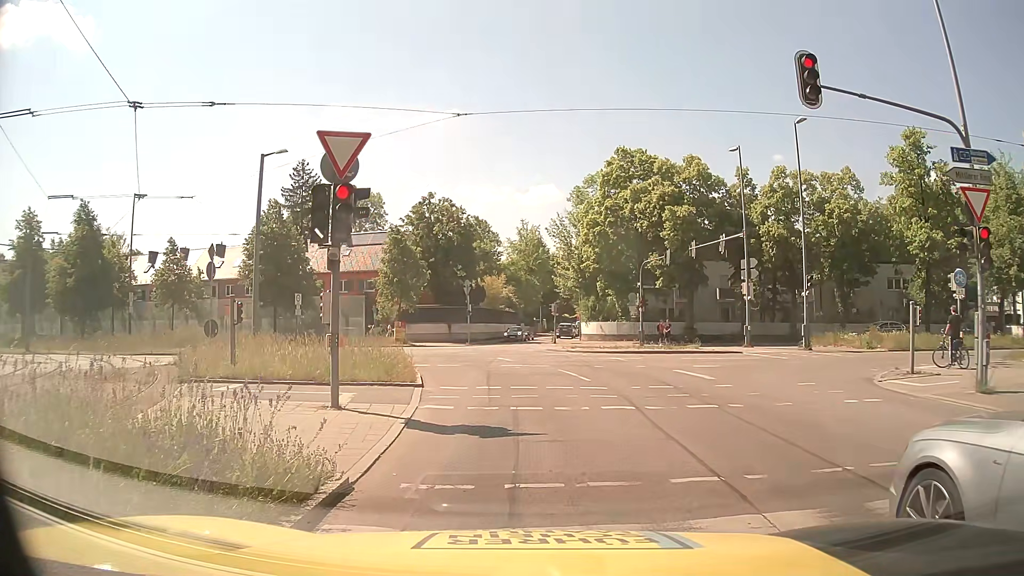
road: secondary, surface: asphalt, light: Day
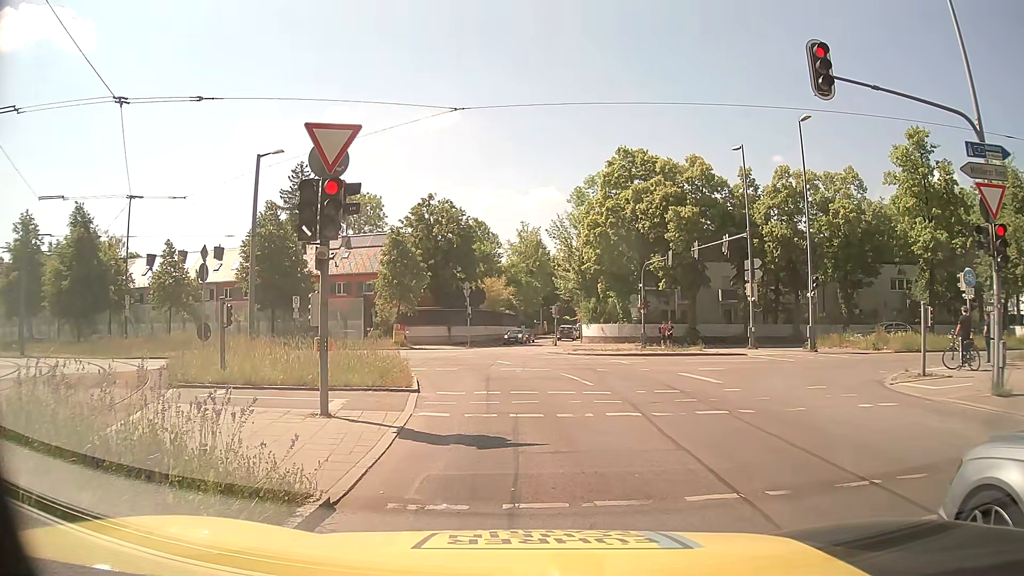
(0.0, +0.5) m; 0°
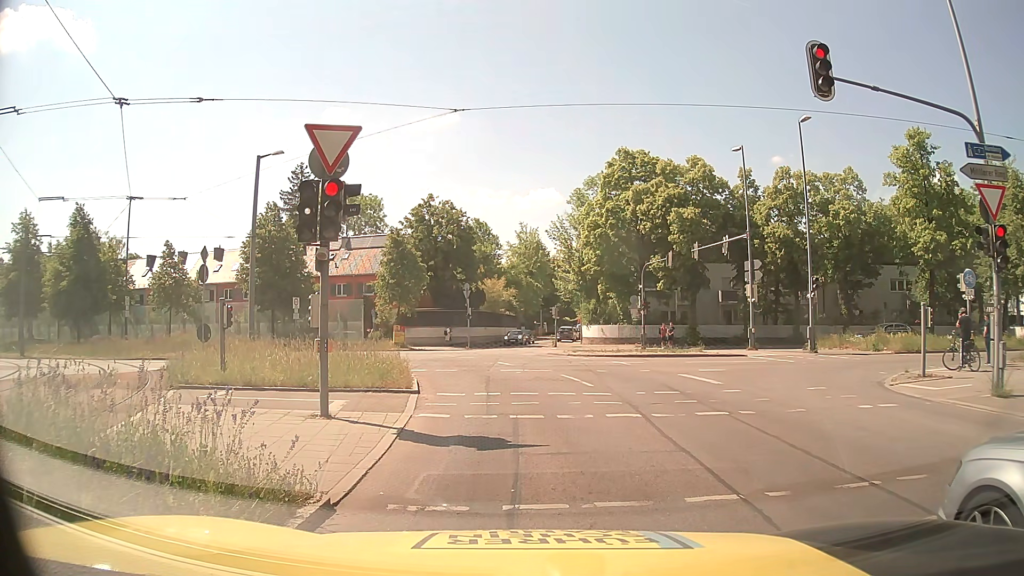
(0.0, +0.1) m; 0°
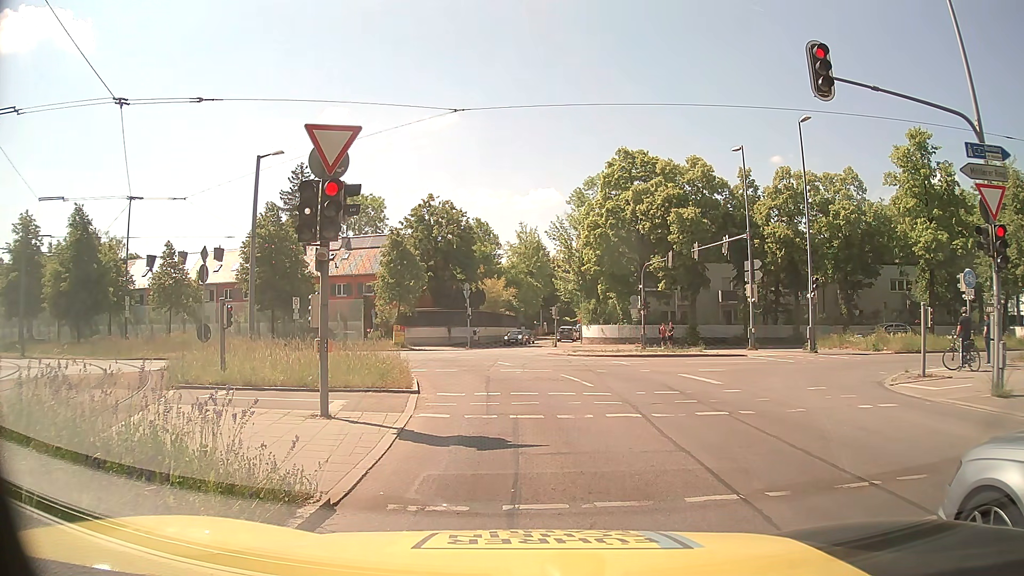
(0.0, 0.0) m; 0°
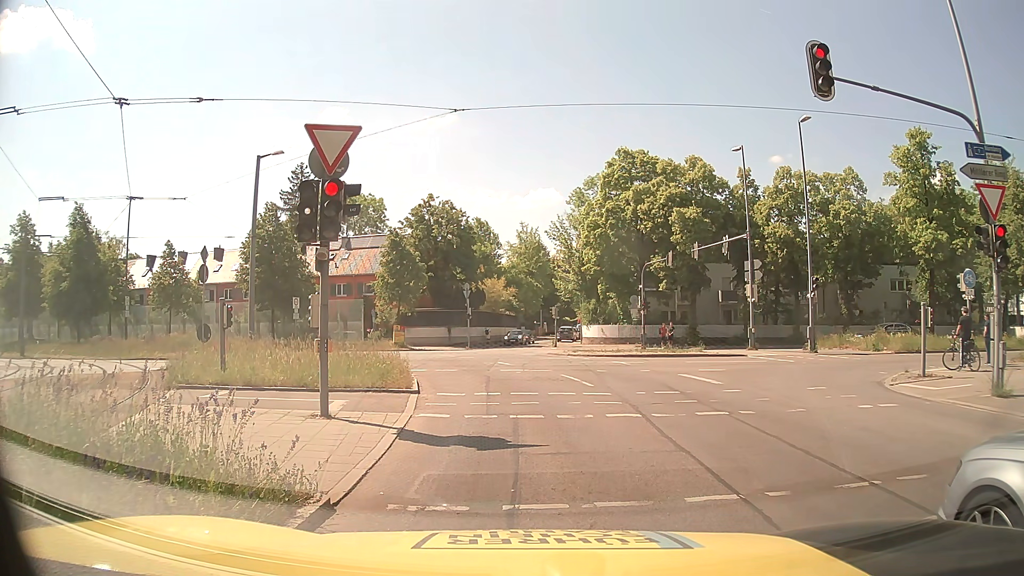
(0.0, 0.0) m; 0°
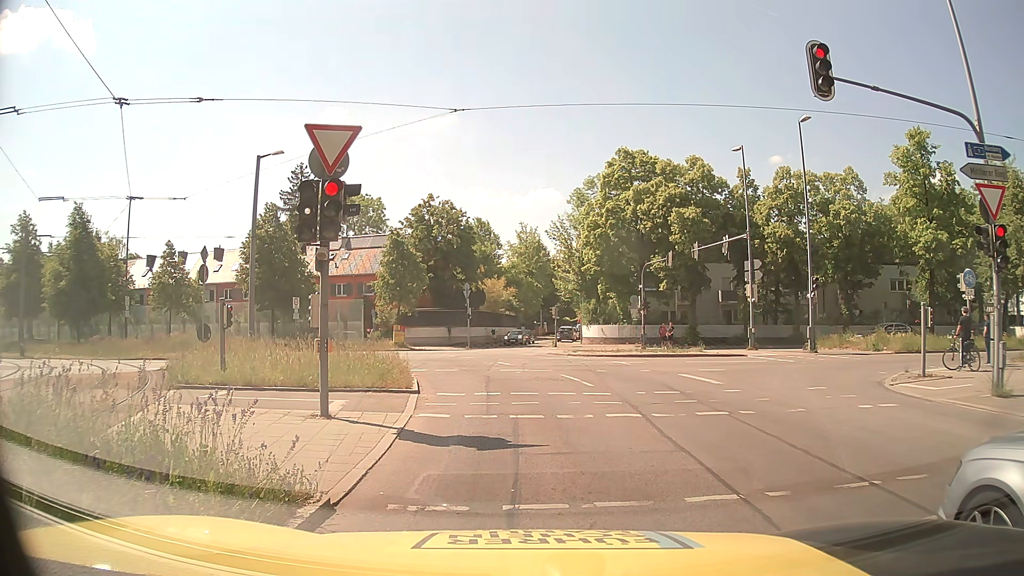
(0.0, 0.0) m; 0°
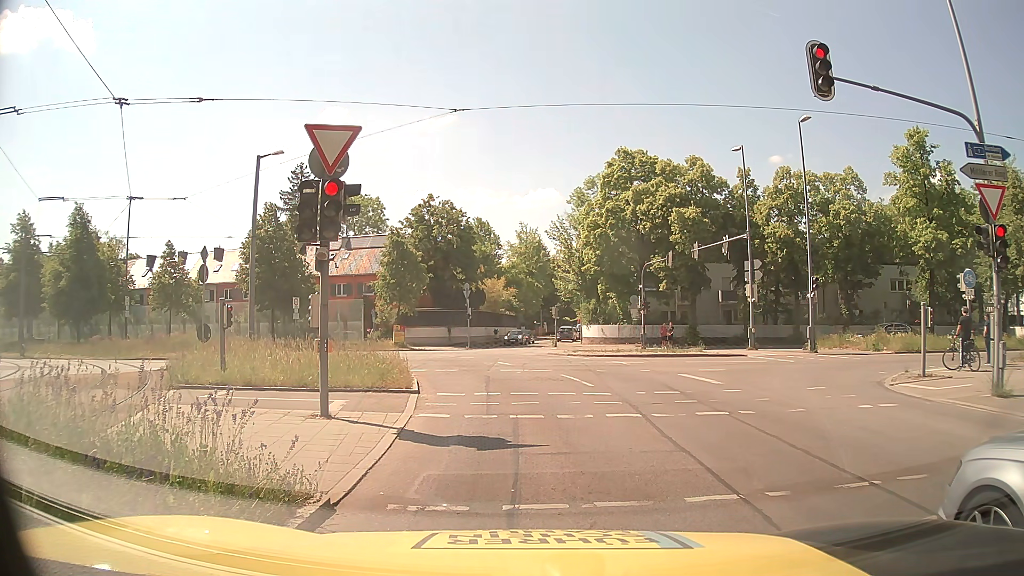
(0.0, 0.0) m; 0°
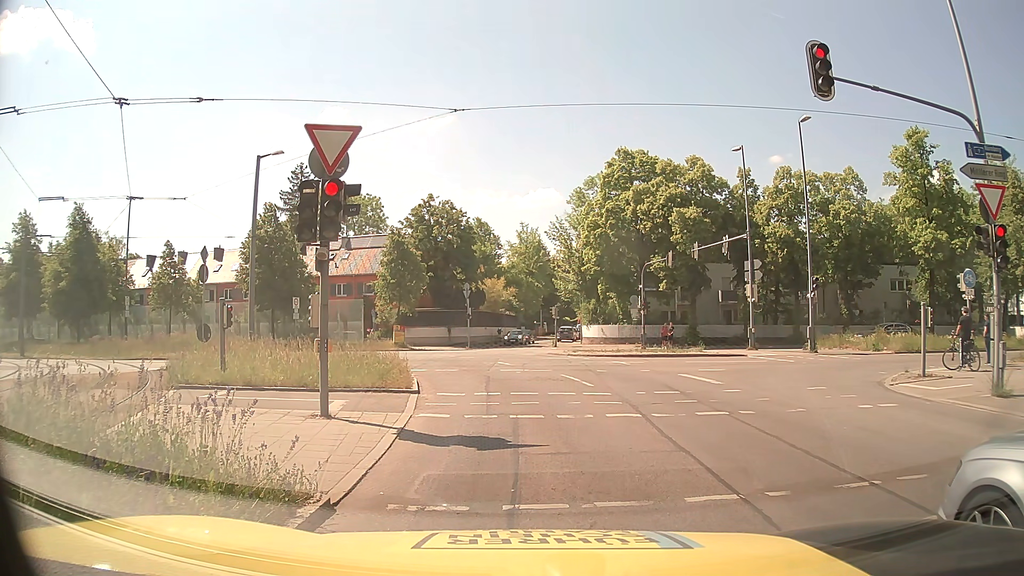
(0.0, 0.0) m; 0°
(+1, +10) (0, +20) (-3, +29) (-8, +38) (-16, +44) (-26, +47) (-35, +50) (-45, +53) (-54, +55) (-64, +58) m
